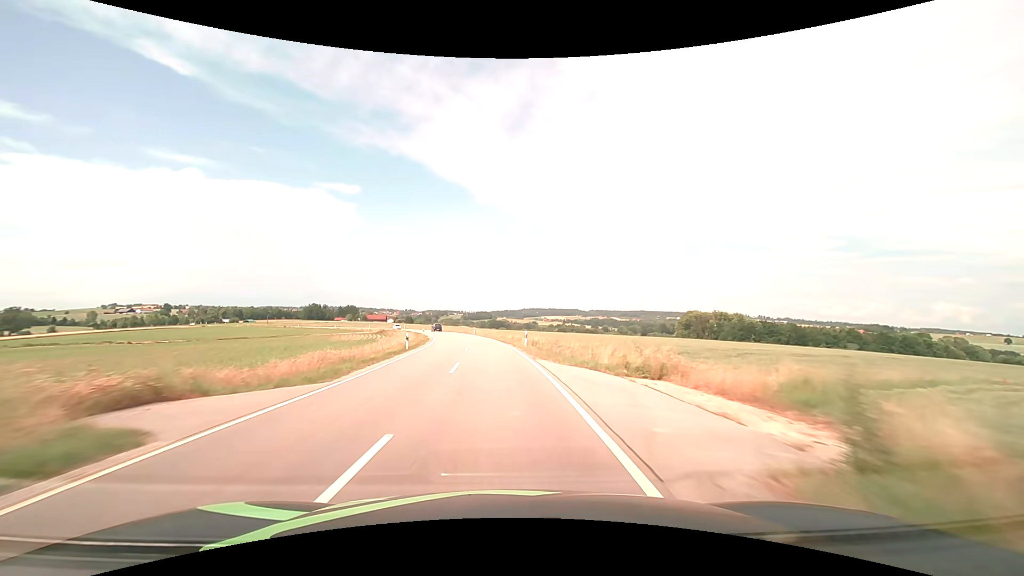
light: Day
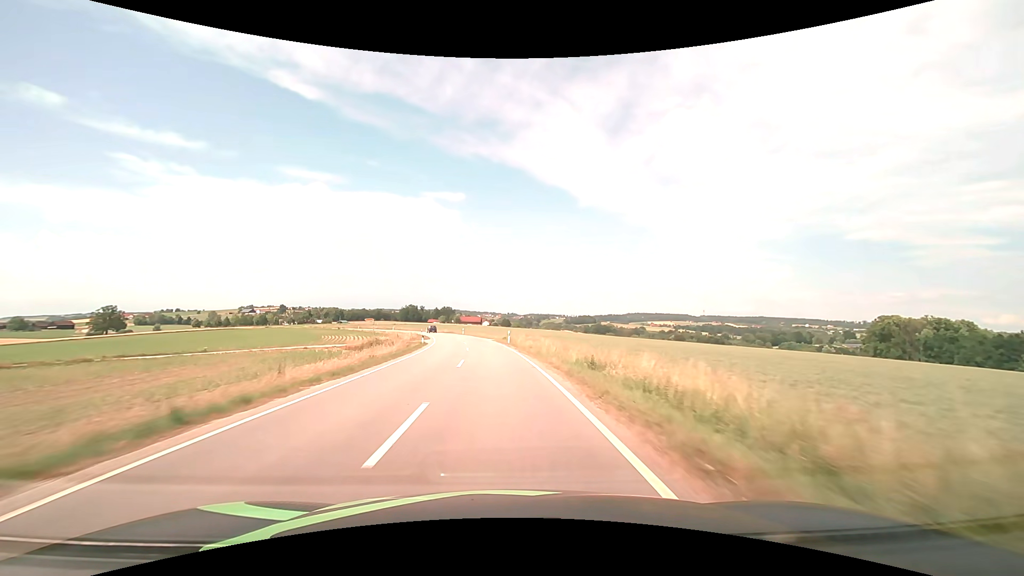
(-6.7, +69.7) m; -12°
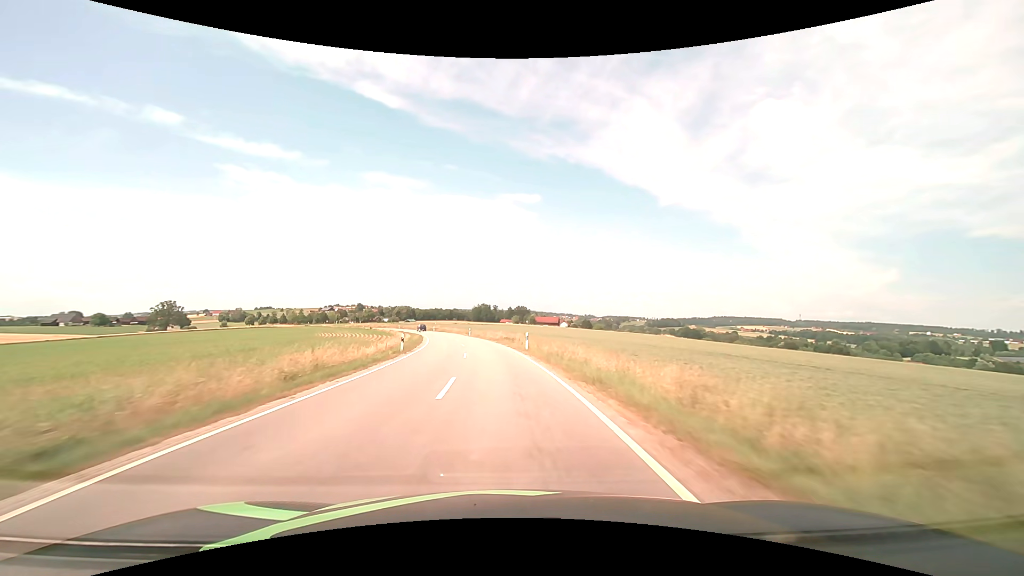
(-4.2, +56.2) m; -9°
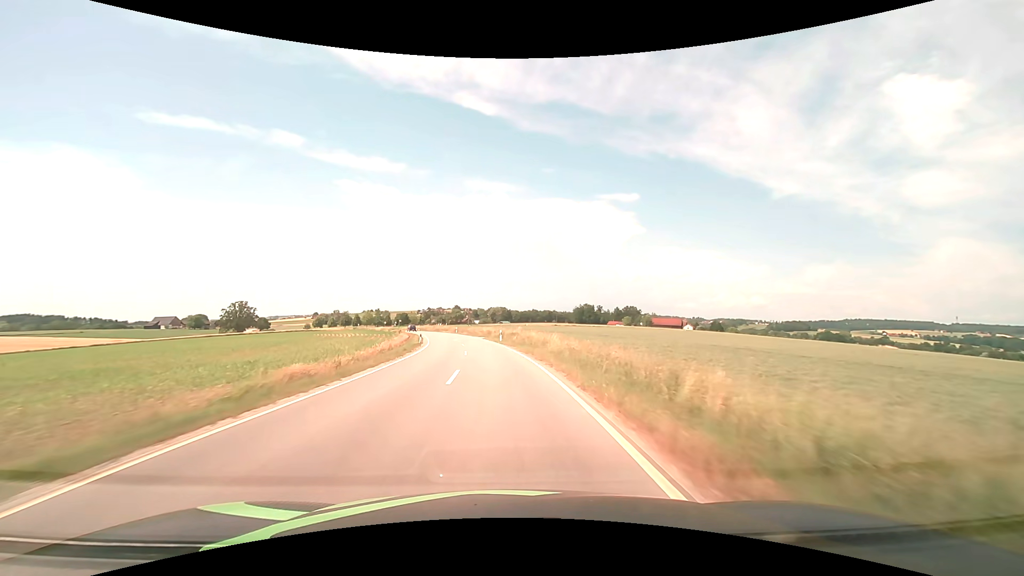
(-7.3, +70.0) m; -11°
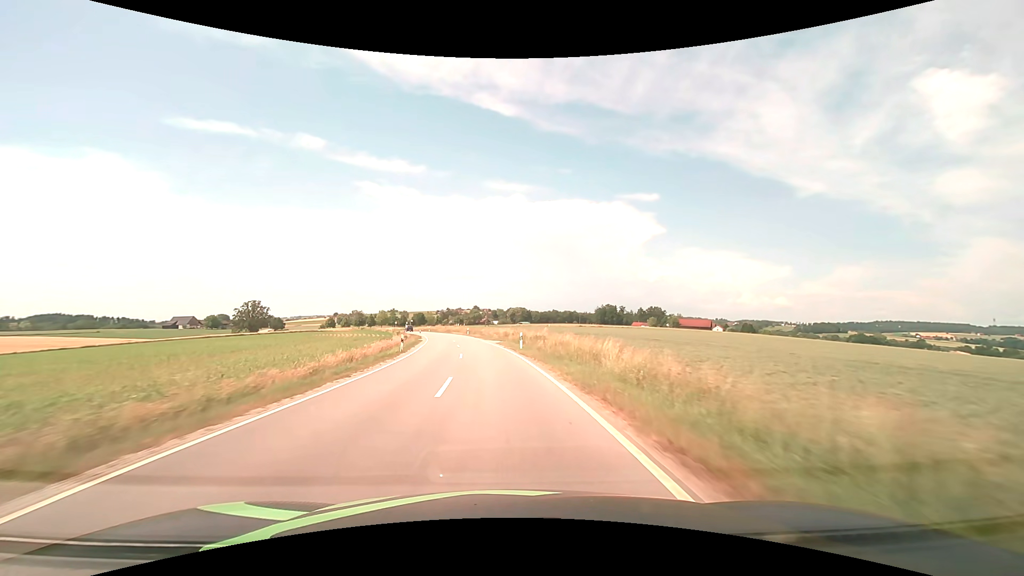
(-0.2, +14.1) m; -2°
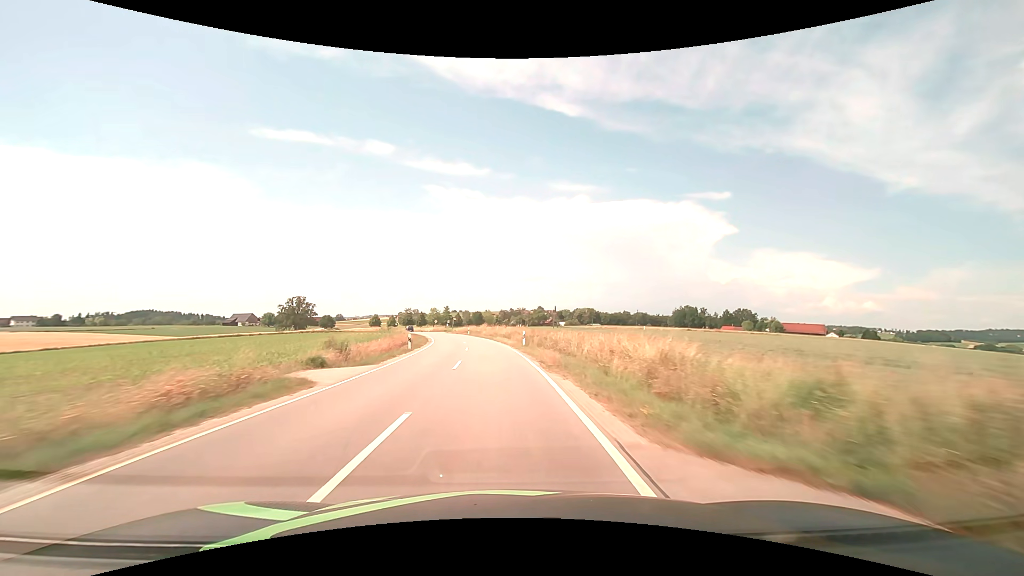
(-2.9, +42.3) m; -7°
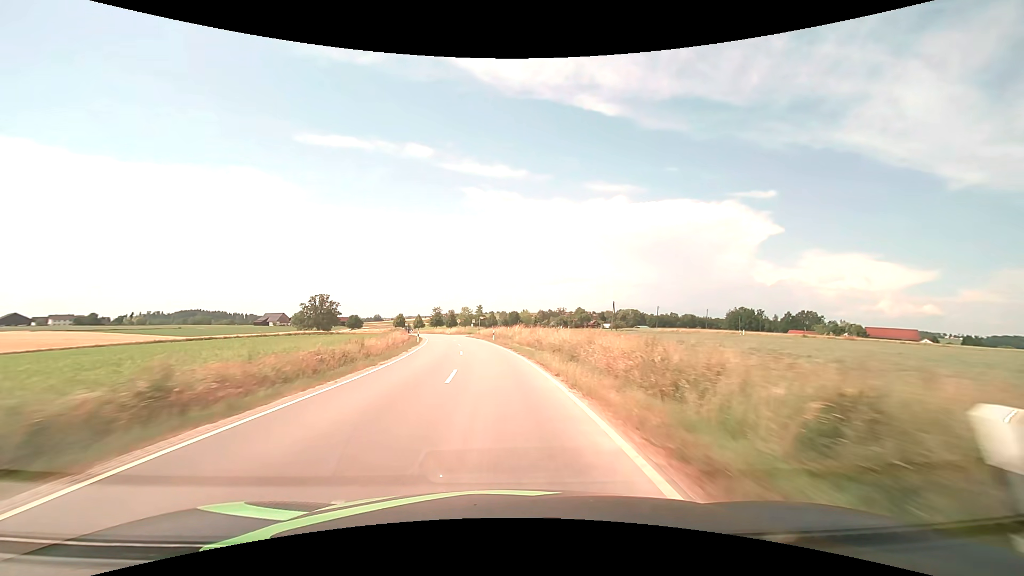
(-1.0, +28.2) m; -4°
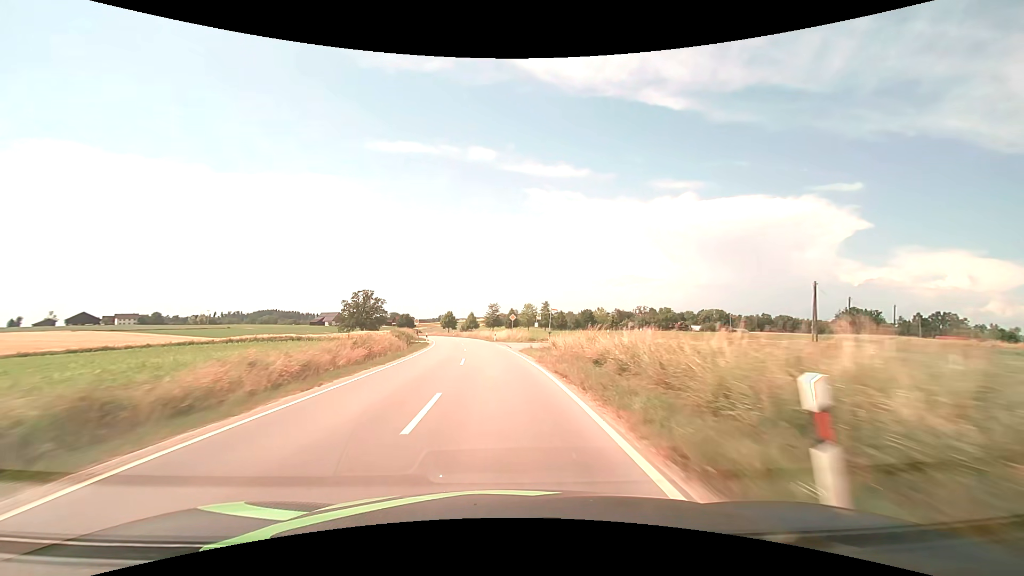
(-3.0, +42.3) m; -8°
(0, +10) (-1, +20) (-1, +30) (-2, +40) (-3, +50) (-5, +60) (-7, +70) (-9, +79) (-11, +89) (-13, +99) m
